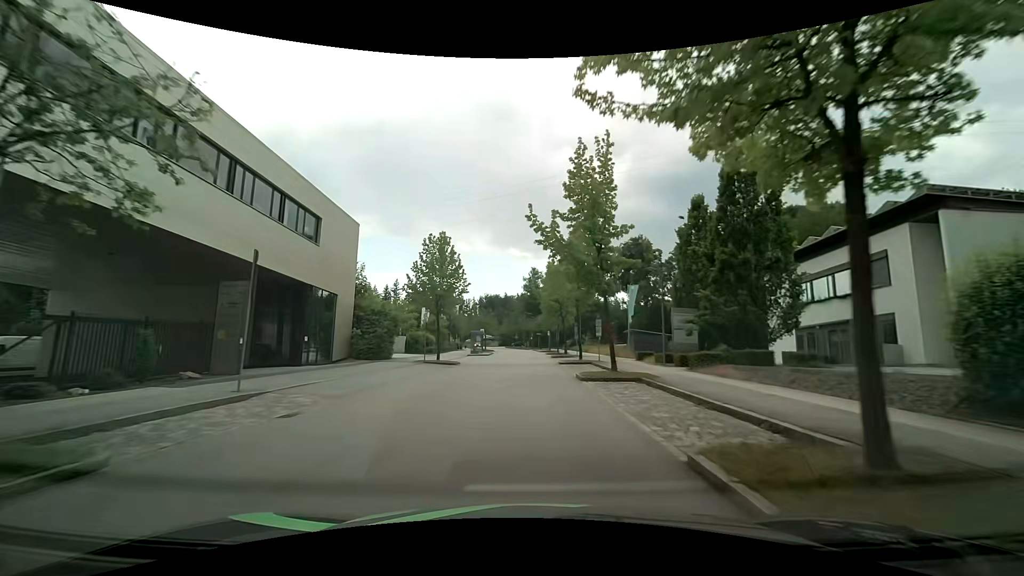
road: residential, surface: asphalt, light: Day
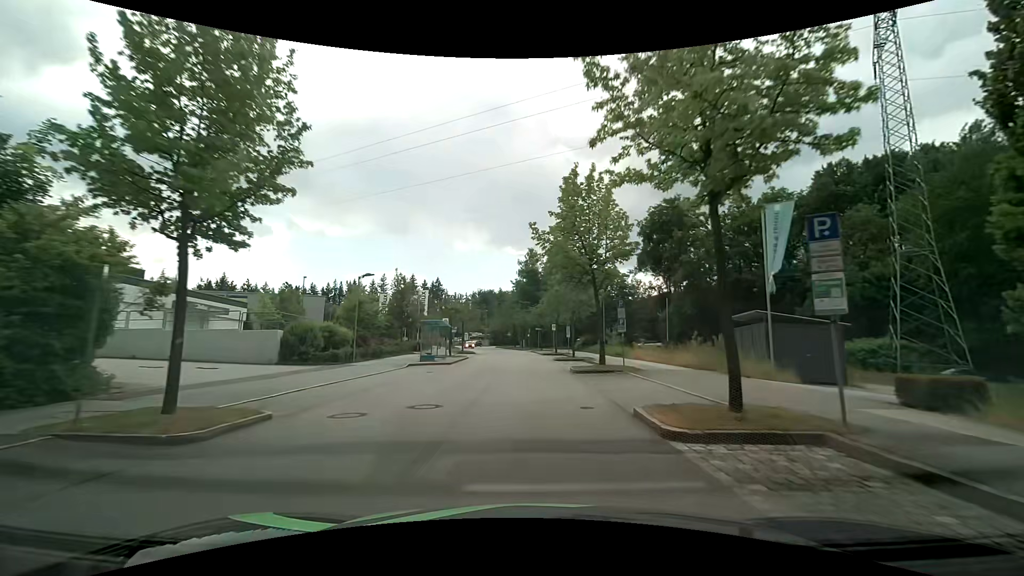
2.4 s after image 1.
(0.0, +24.8) m; +1°
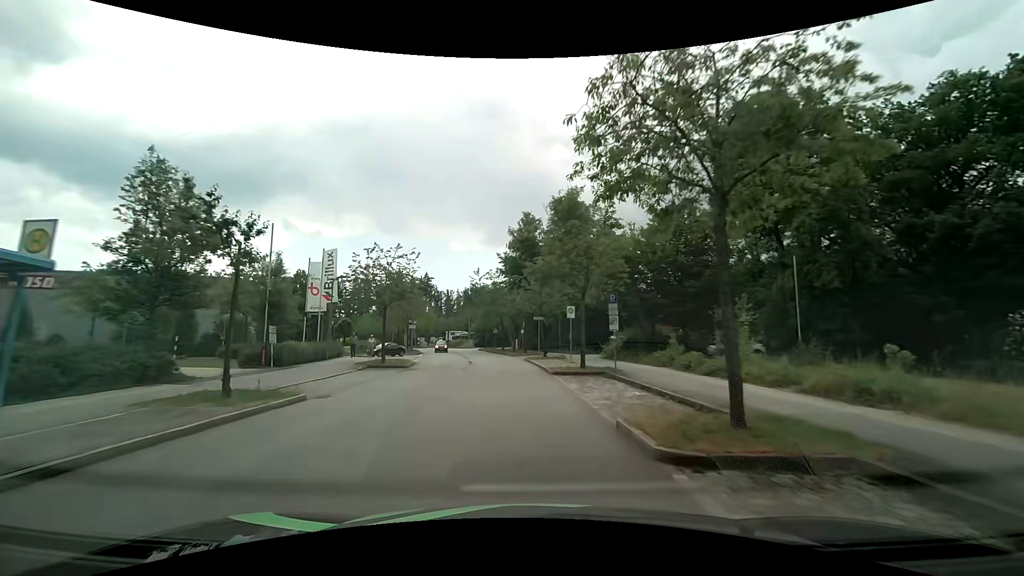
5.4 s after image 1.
(+0.1, +29.2) m; 0°
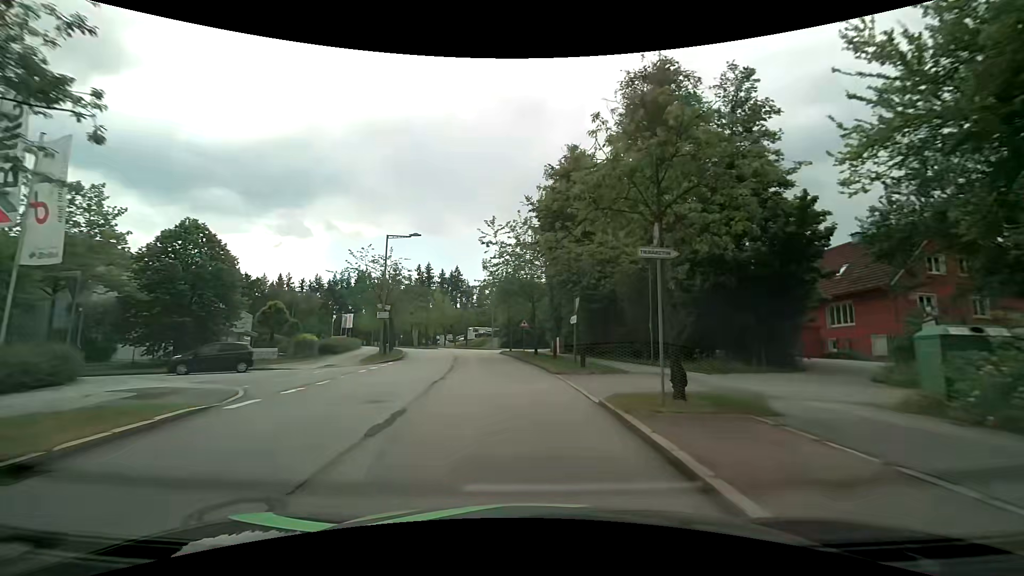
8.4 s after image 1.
(-1.1, +25.1) m; -5°
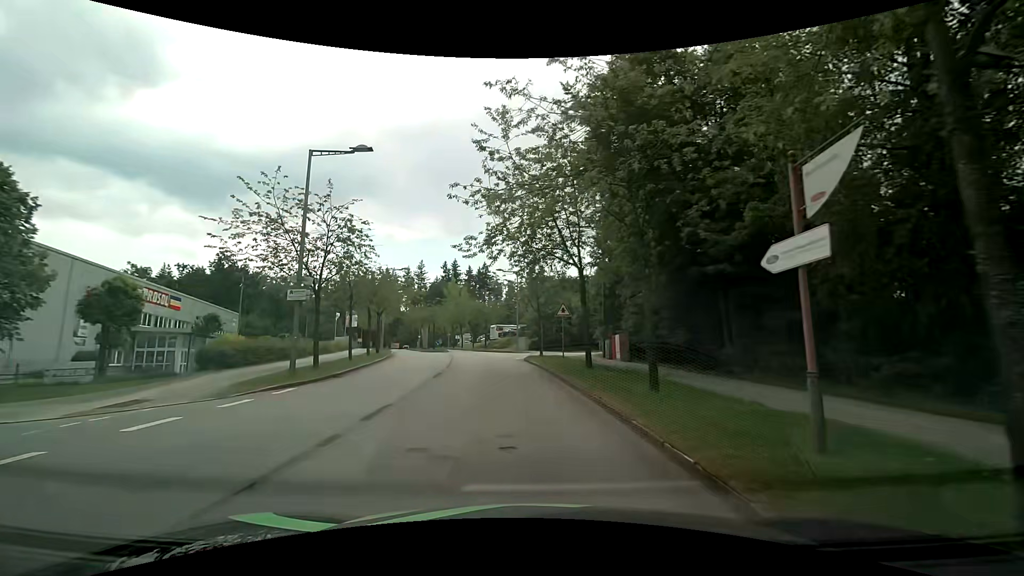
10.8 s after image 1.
(-0.5, +17.2) m; -4°
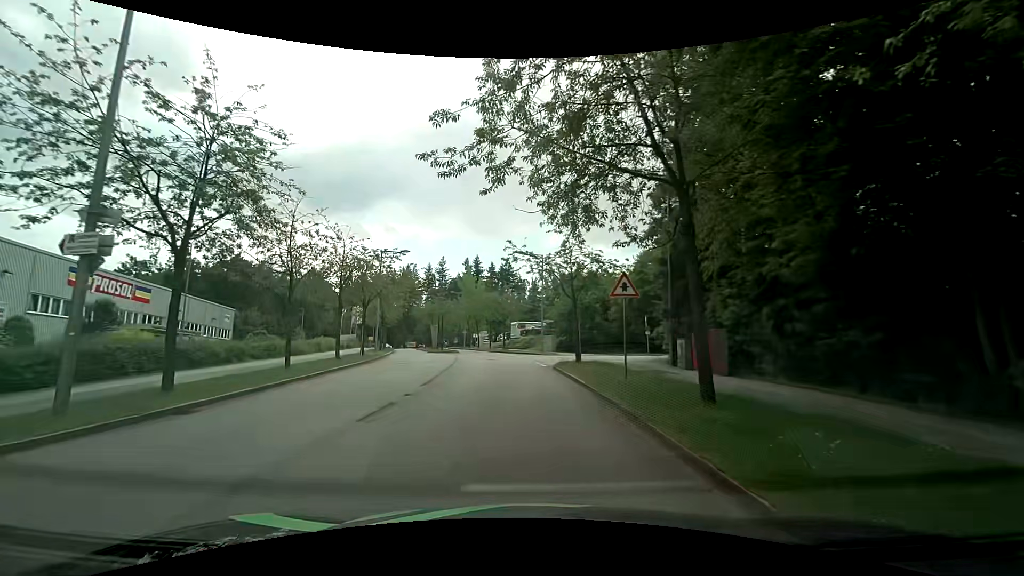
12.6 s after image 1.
(-0.2, +10.2) m; -2°
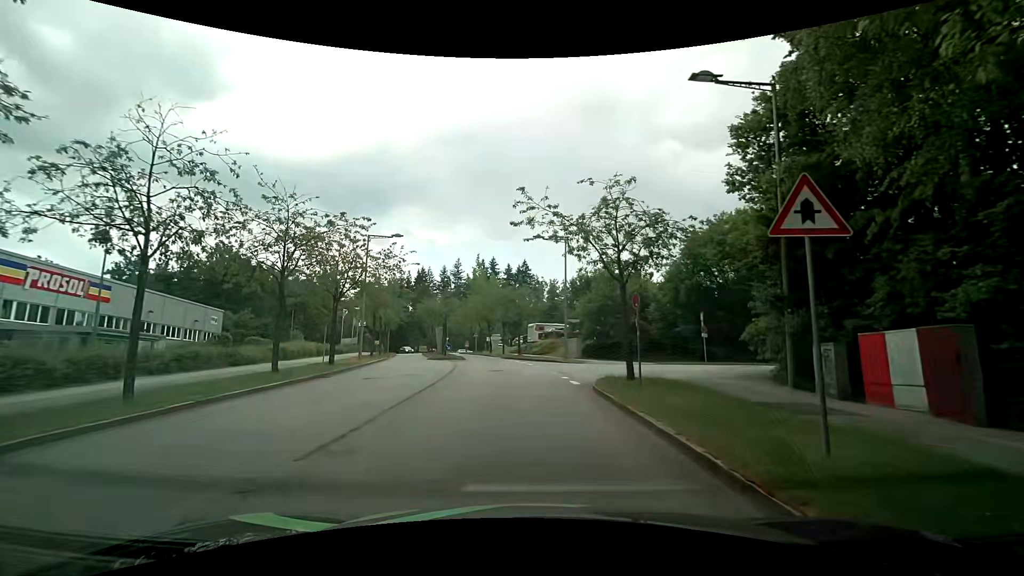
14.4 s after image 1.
(-0.2, +8.4) m; -2°
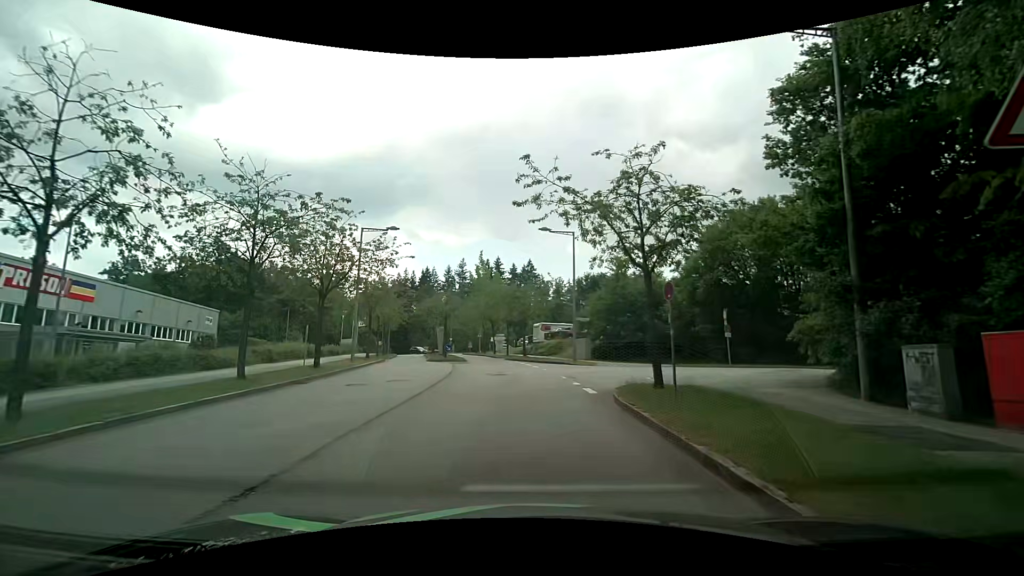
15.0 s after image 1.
(0.0, +2.6) m; -2°
